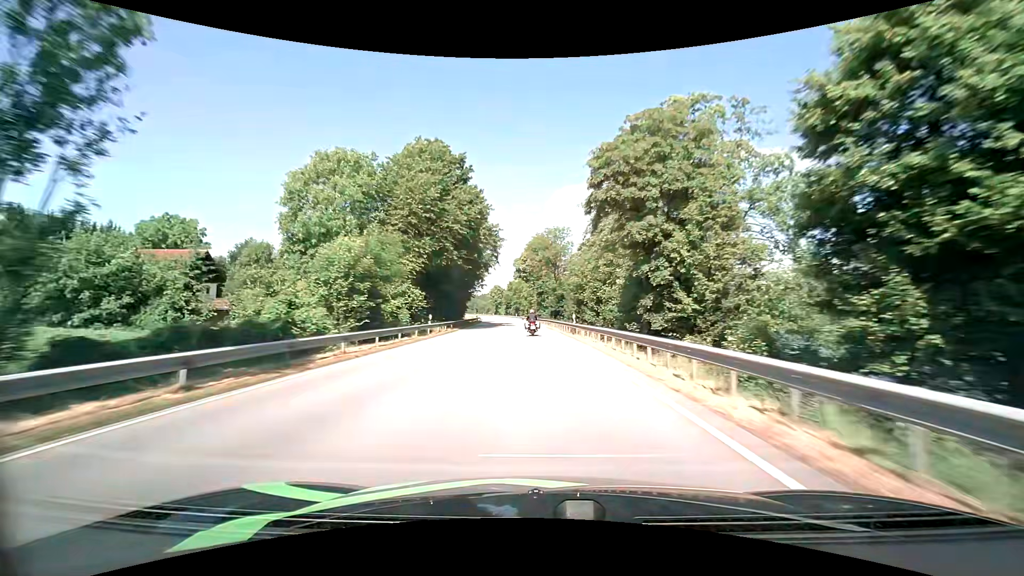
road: primary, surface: asphalt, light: Day
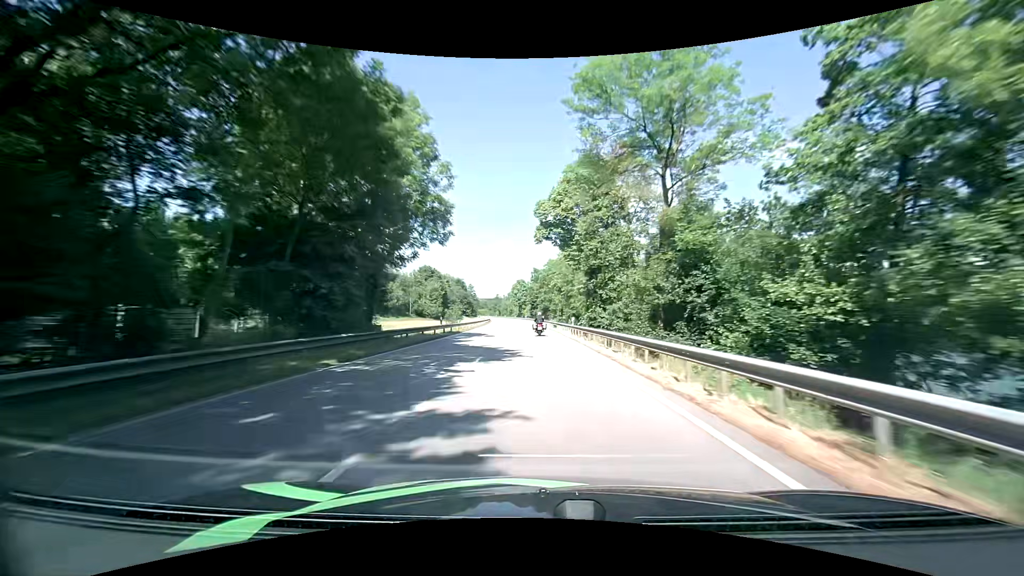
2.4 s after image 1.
(-1.8, +55.5) m; -4°
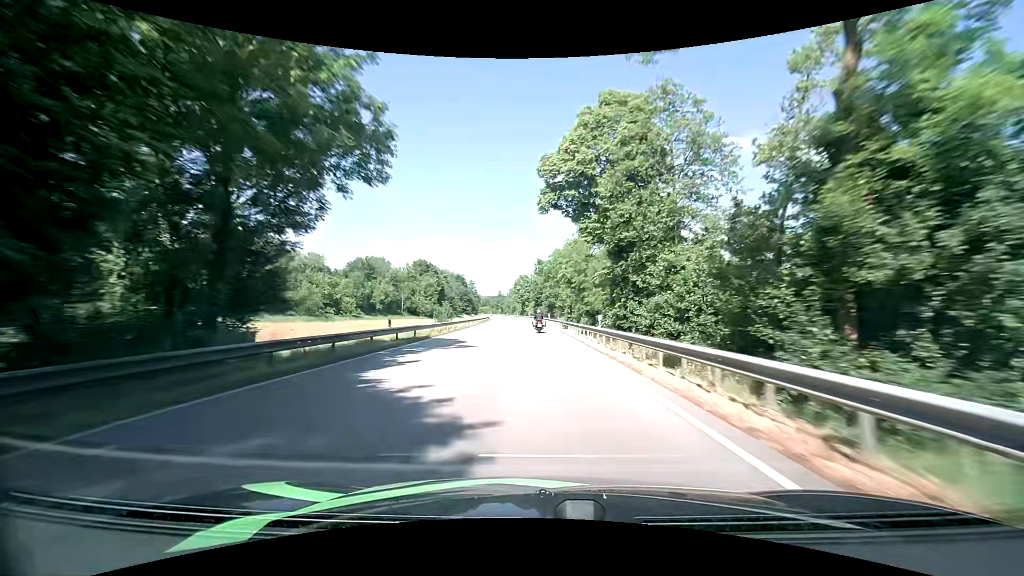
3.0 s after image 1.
(+0.1, +13.9) m; 0°
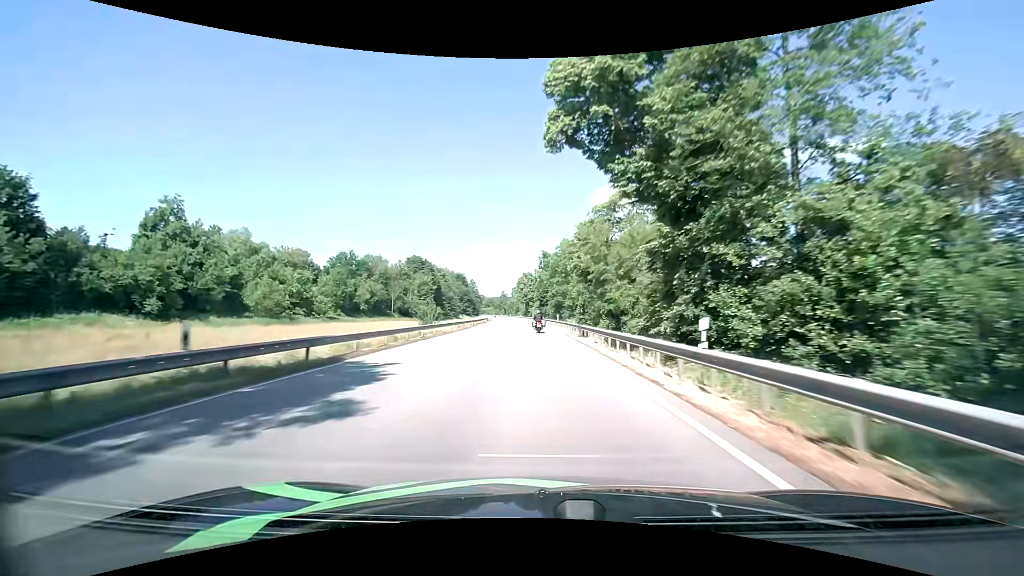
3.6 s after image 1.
(-0.1, +14.0) m; -1°
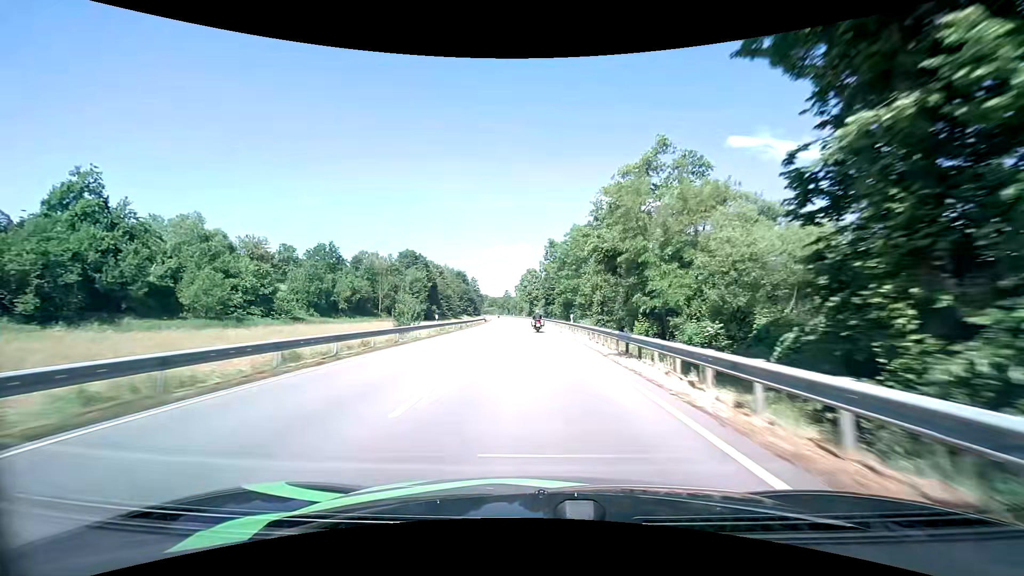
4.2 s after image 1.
(-0.1, +14.0) m; 0°
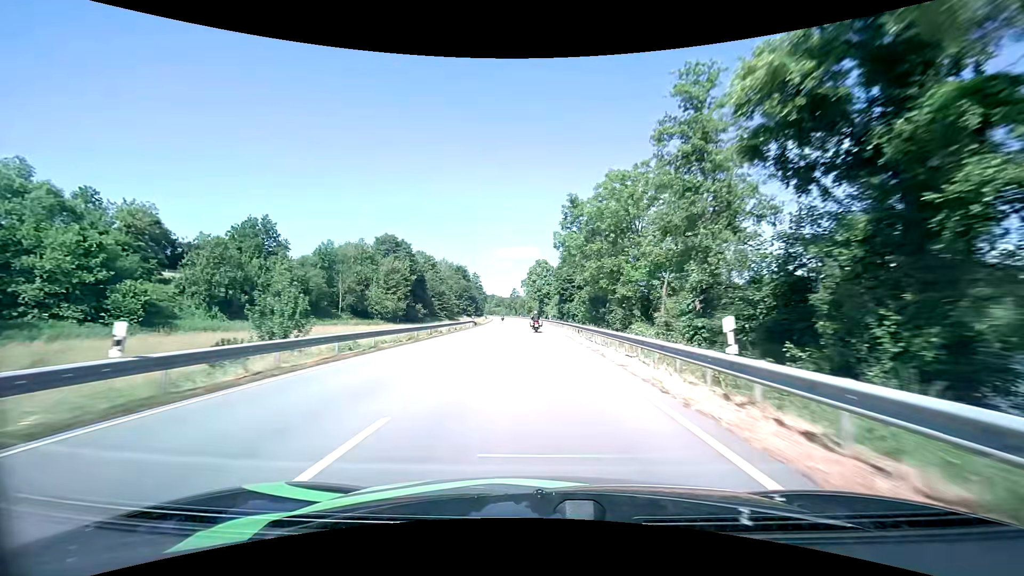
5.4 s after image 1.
(-0.4, +28.2) m; -1°
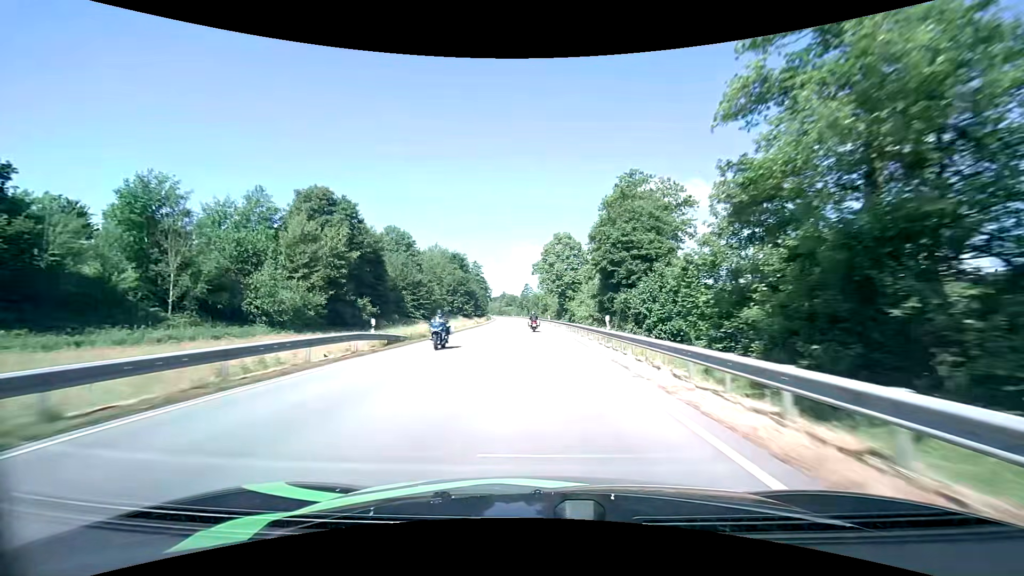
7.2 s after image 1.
(-0.7, +42.8) m; -2°
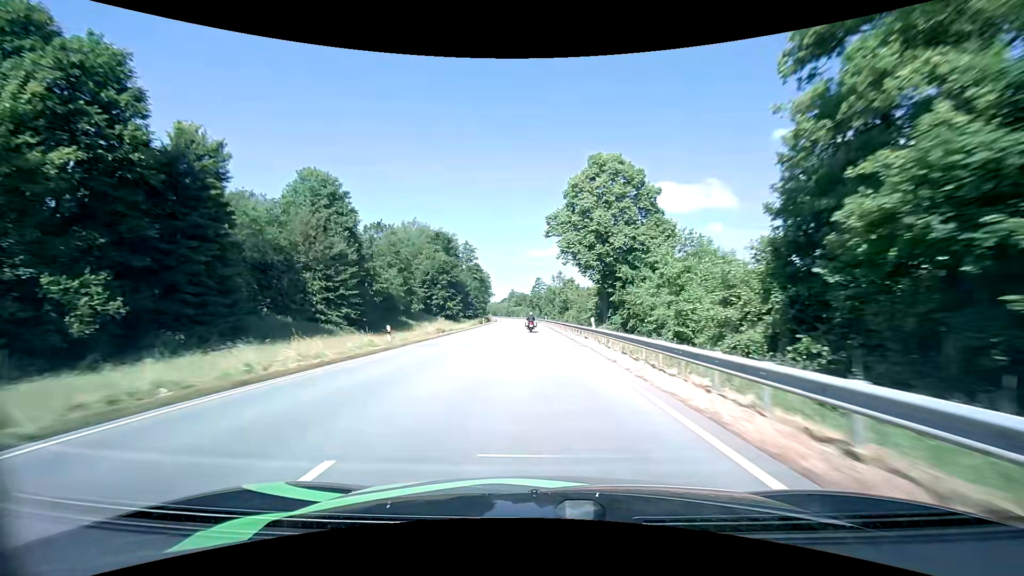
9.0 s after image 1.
(-0.5, +43.6) m; -1°
(0, +10) (0, +20) (0, +30) (0, +40) (-1, +50) (-1, +60) (-1, +70) (-1, +80) (-2, +90) (-2, +100) m
